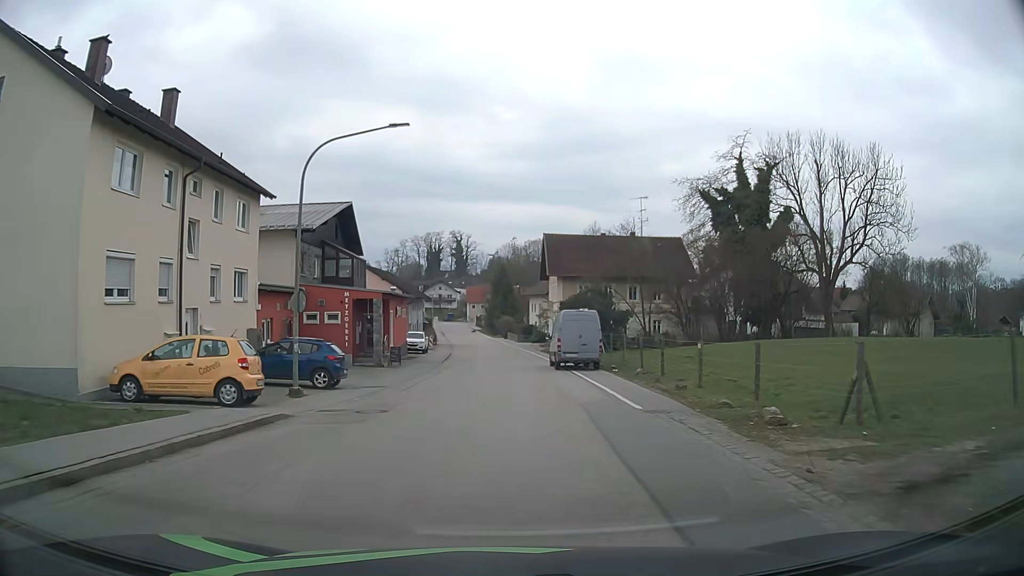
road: secondary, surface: asphalt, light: Day
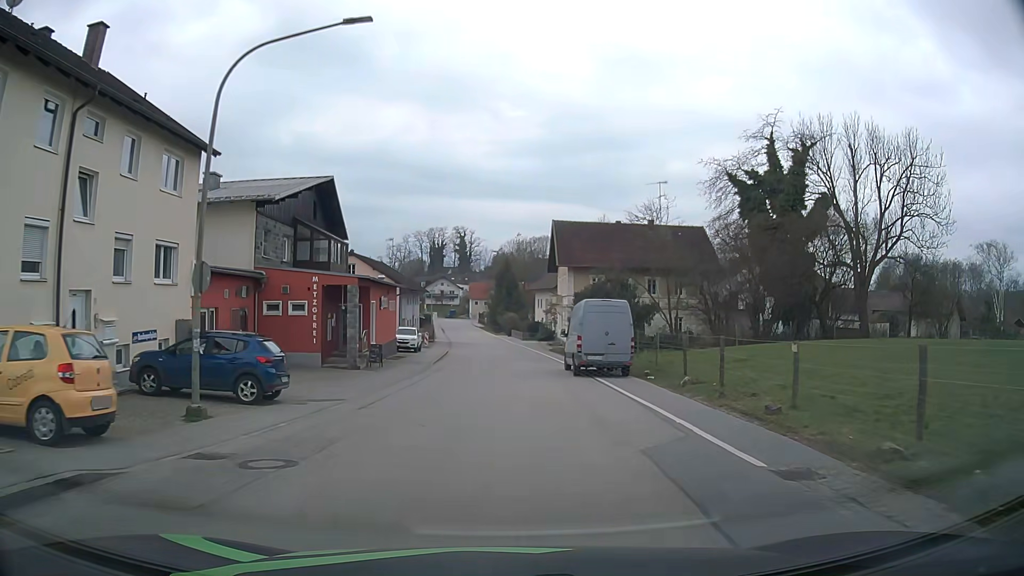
(0.0, +6.6) m; -1°
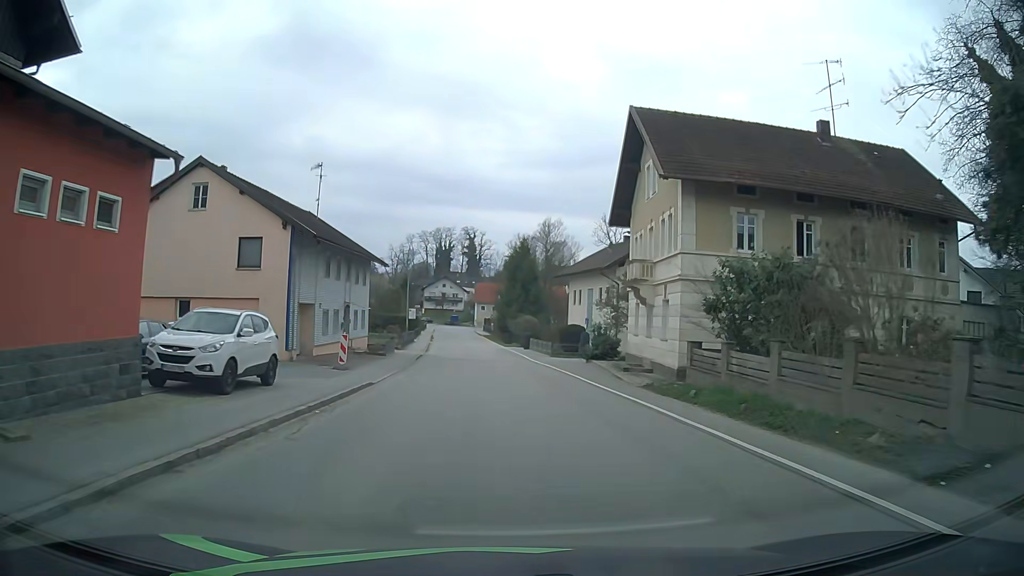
(-0.2, +33.2) m; -1°
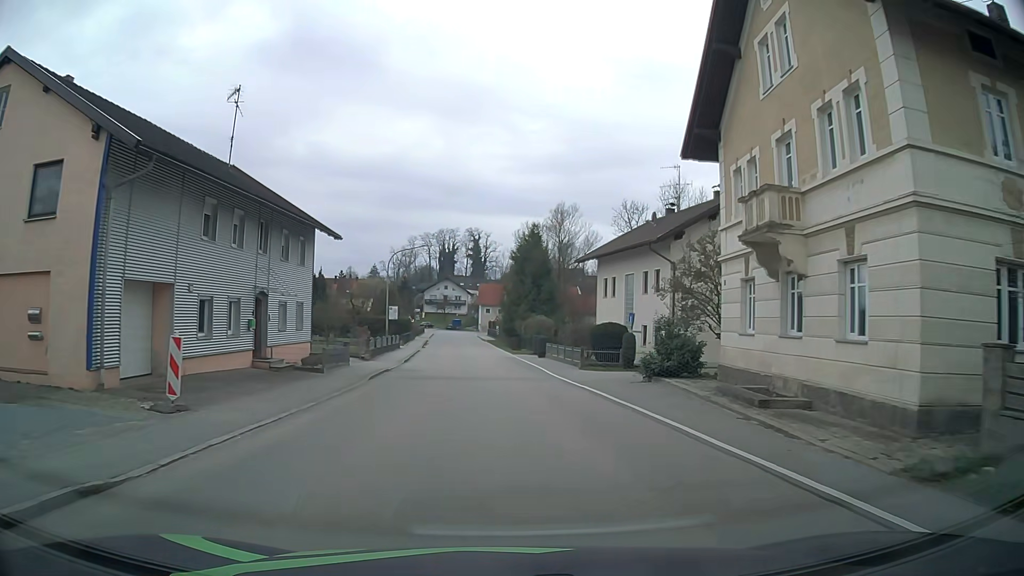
(0.0, +13.9) m; 0°
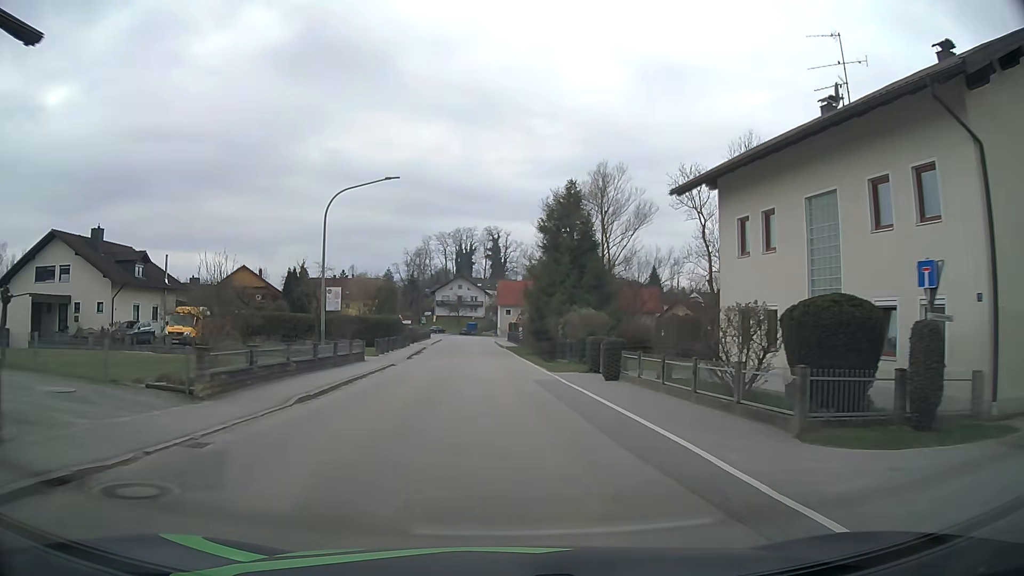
(-0.4, +21.8) m; -2°
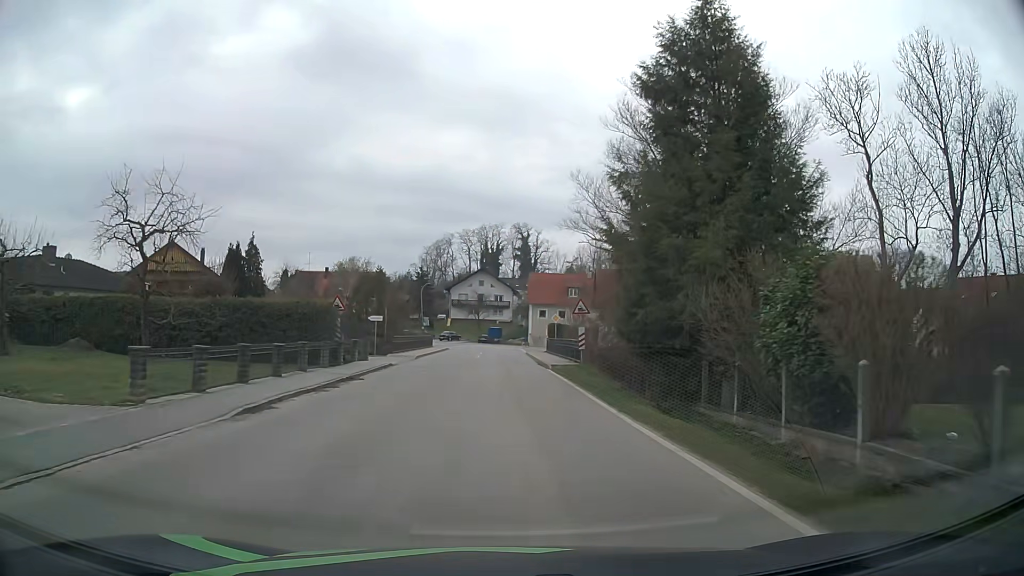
(-0.7, +30.1) m; -2°
(0, +10) (0, +20) (0, +30) (0, +40) (0, +50) (0, +60) (-1, +70) (-2, +80) (-6, +89) (-13, +97) m
